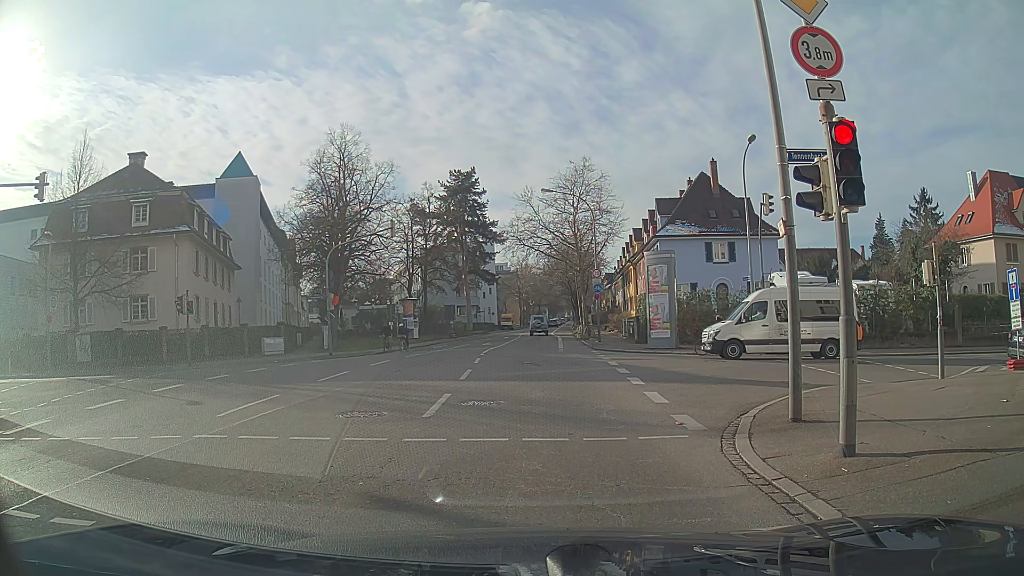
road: secondary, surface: asphalt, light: Day
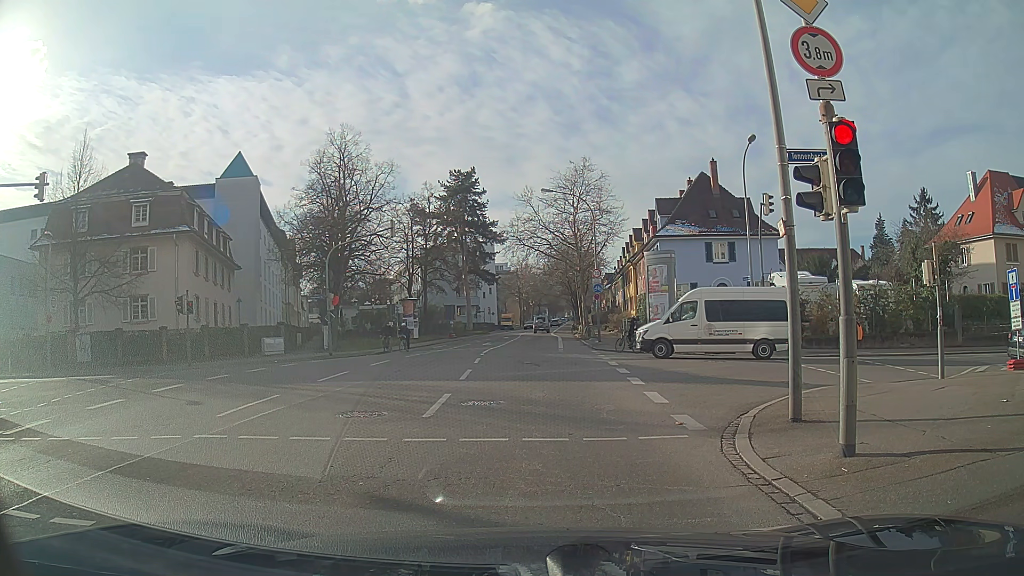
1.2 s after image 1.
(0.0, 0.0) m; 0°
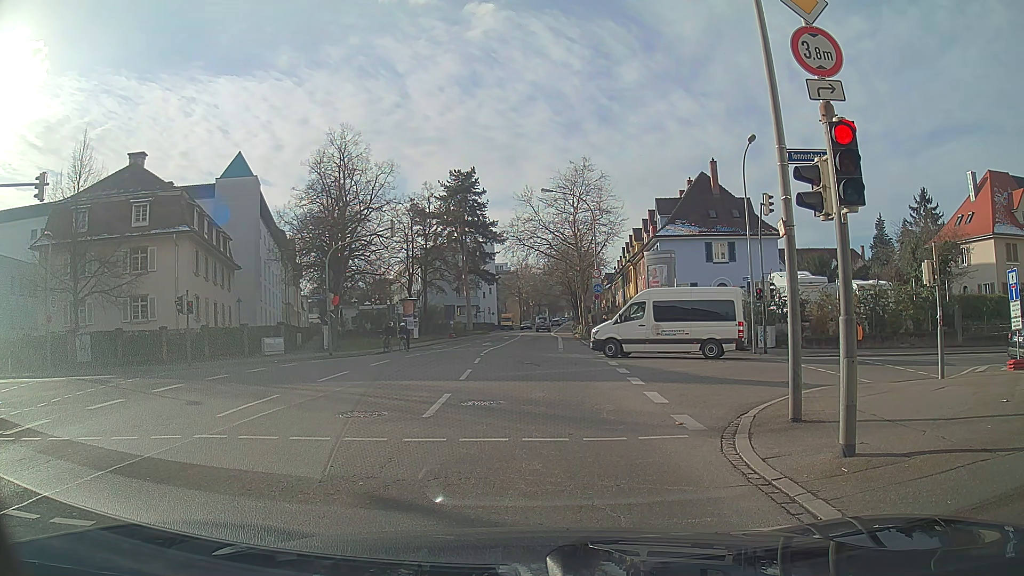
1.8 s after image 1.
(0.0, 0.0) m; 0°
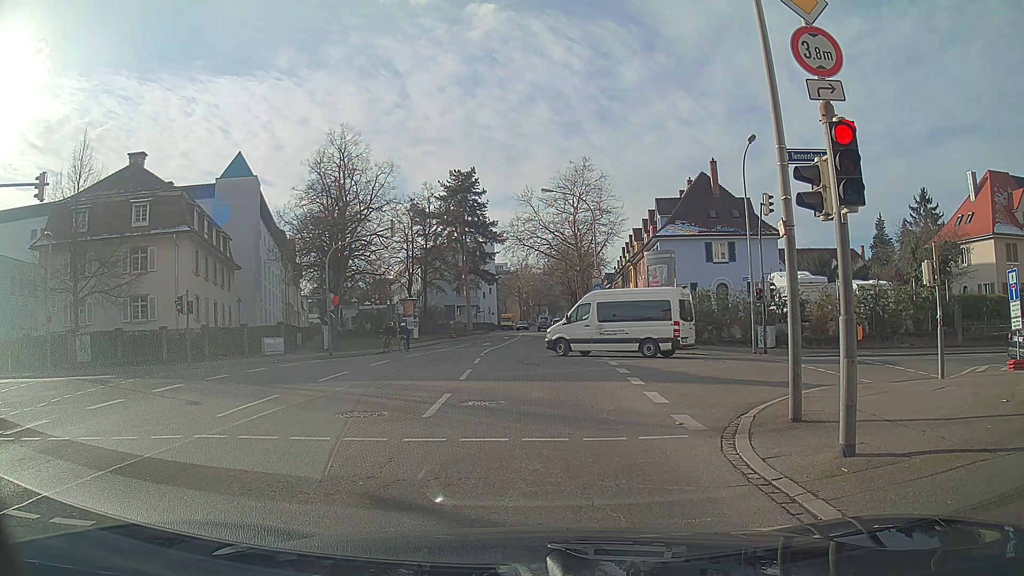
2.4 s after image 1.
(0.0, 0.0) m; 0°
